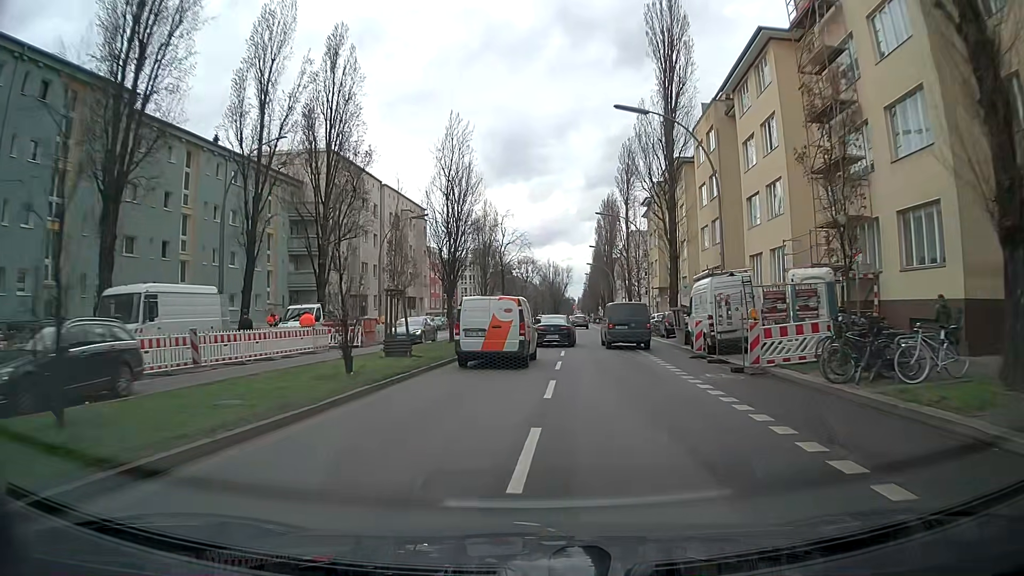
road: secondary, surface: asphalt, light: Day
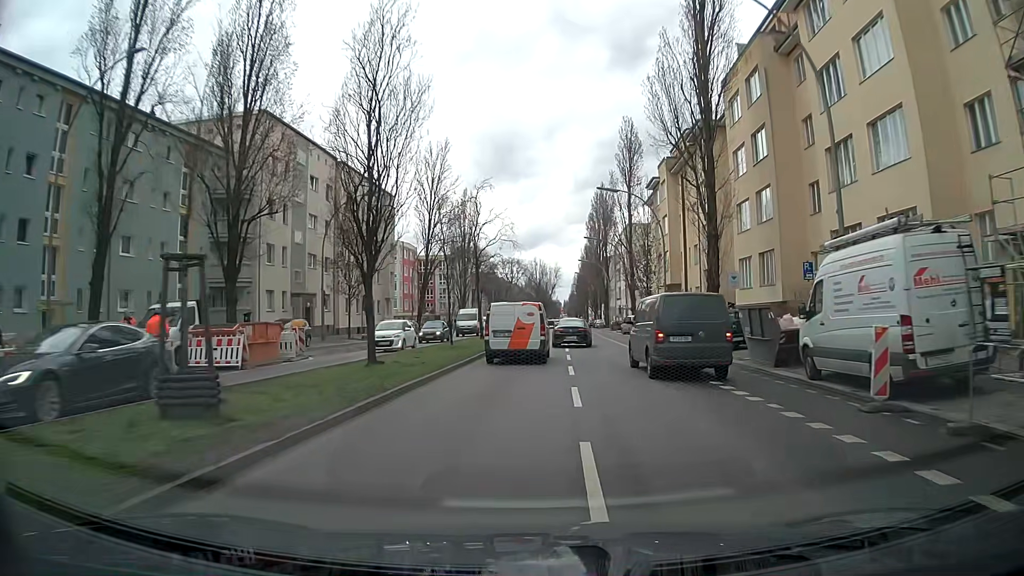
(0.0, +13.0) m; +1°
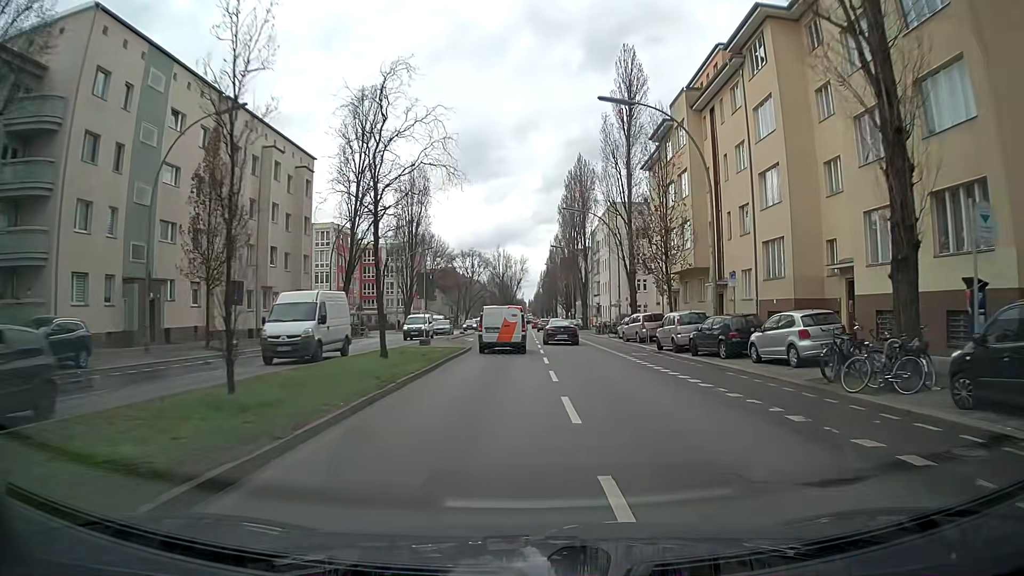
(+0.4, +19.8) m; +3°
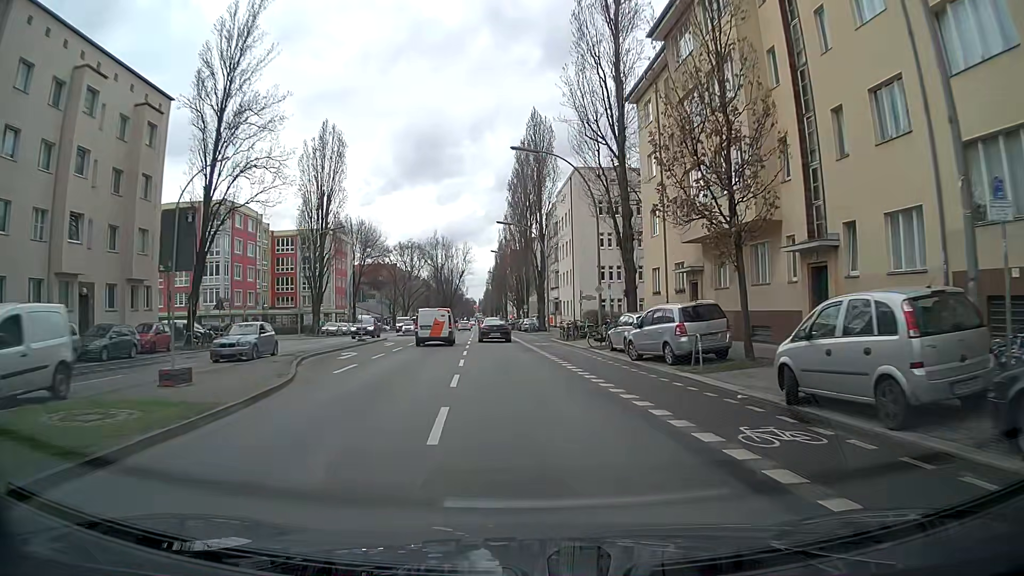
(+0.8, +19.6) m; +4°
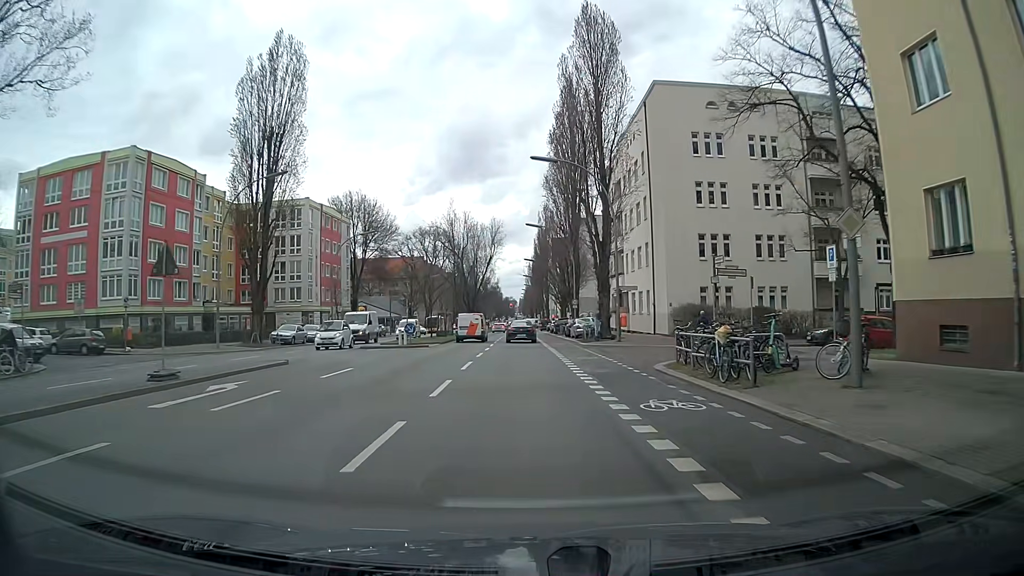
(-0.8, +25.5) m; -3°
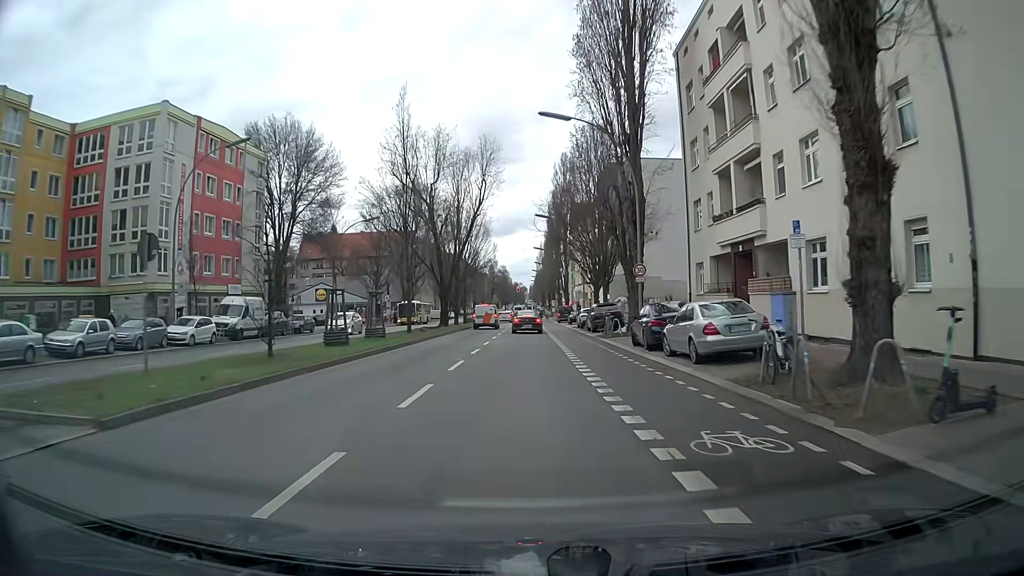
(-0.5, +33.3) m; -2°
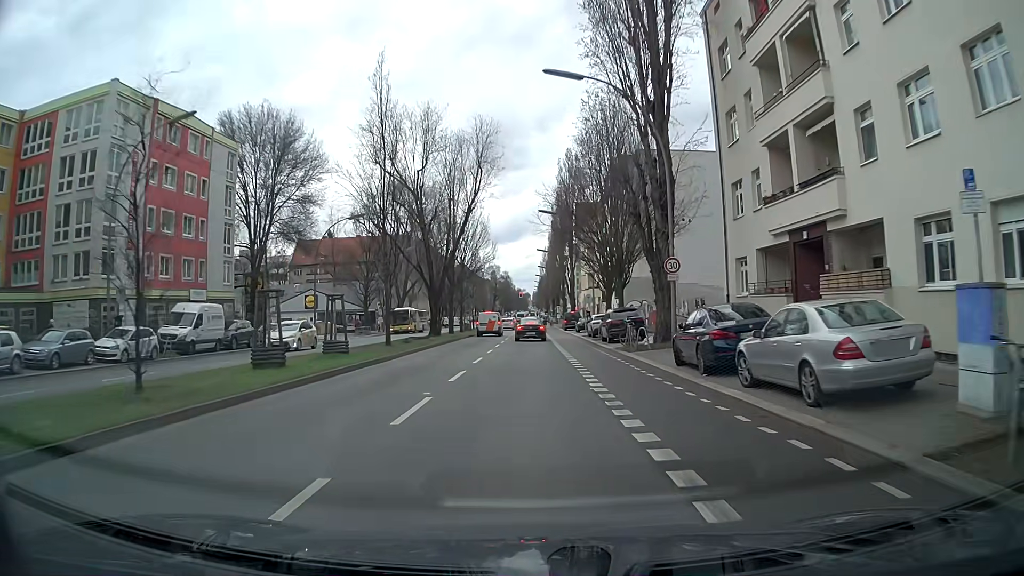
(+0.1, +6.6) m; +1°
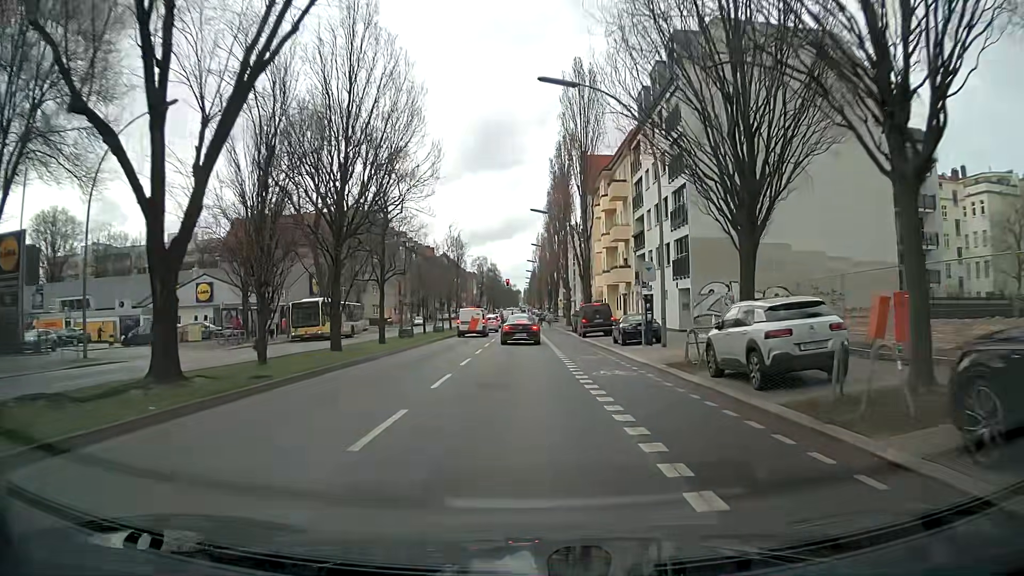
(-0.2, +31.9) m; 0°
